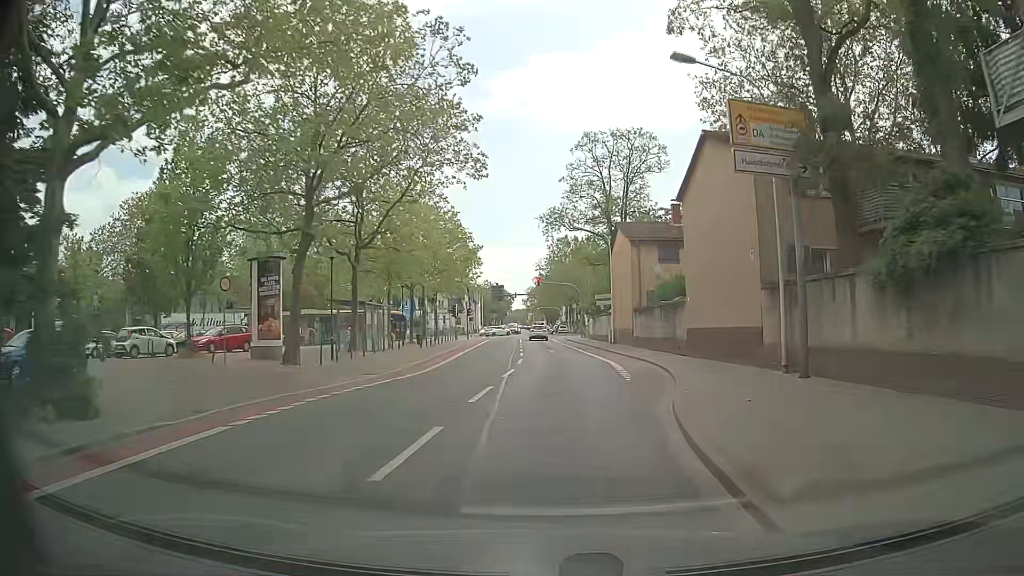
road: secondary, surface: asphalt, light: Day
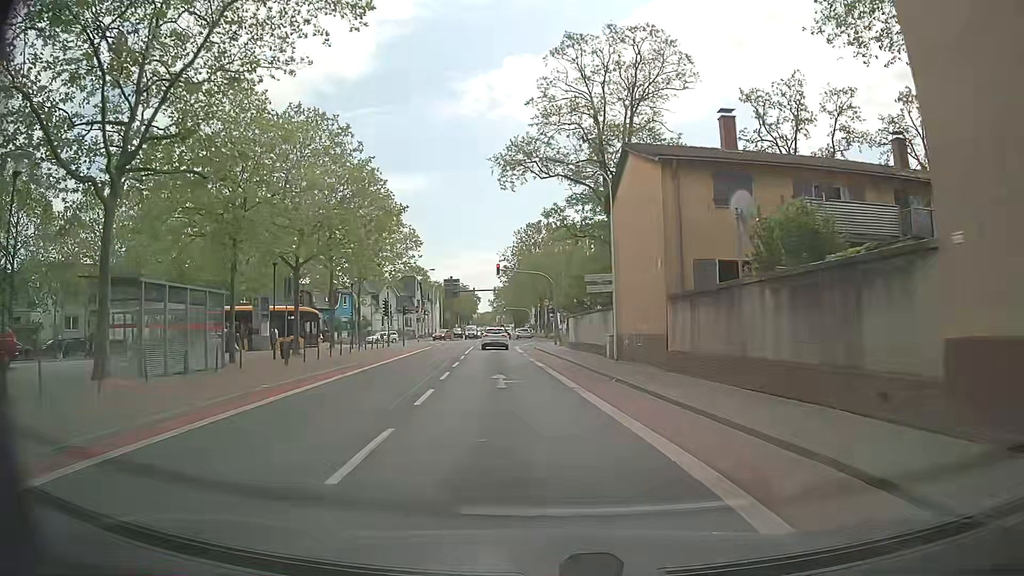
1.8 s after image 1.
(+0.6, +18.6) m; +2°
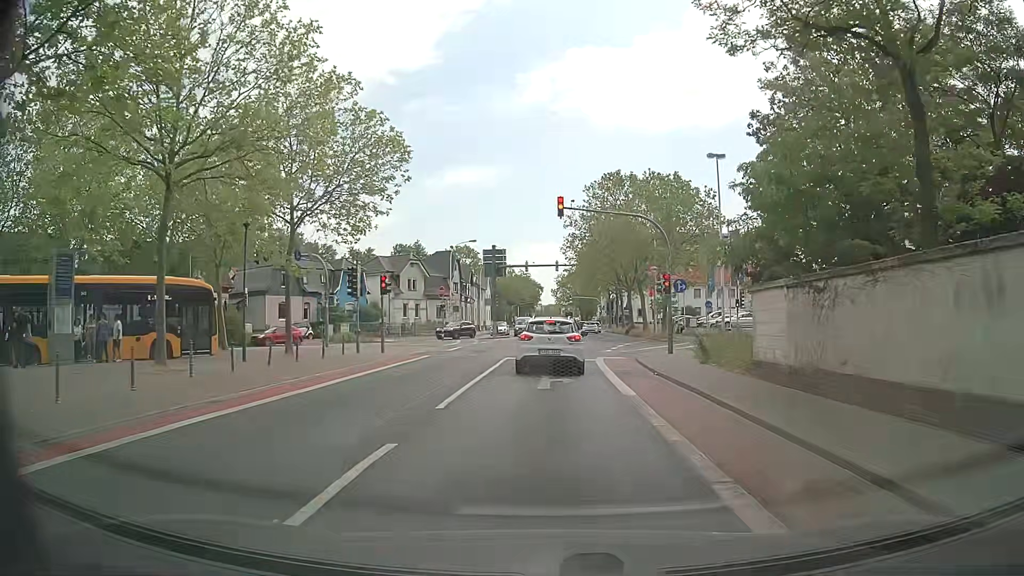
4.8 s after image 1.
(-1.0, +25.4) m; -5°
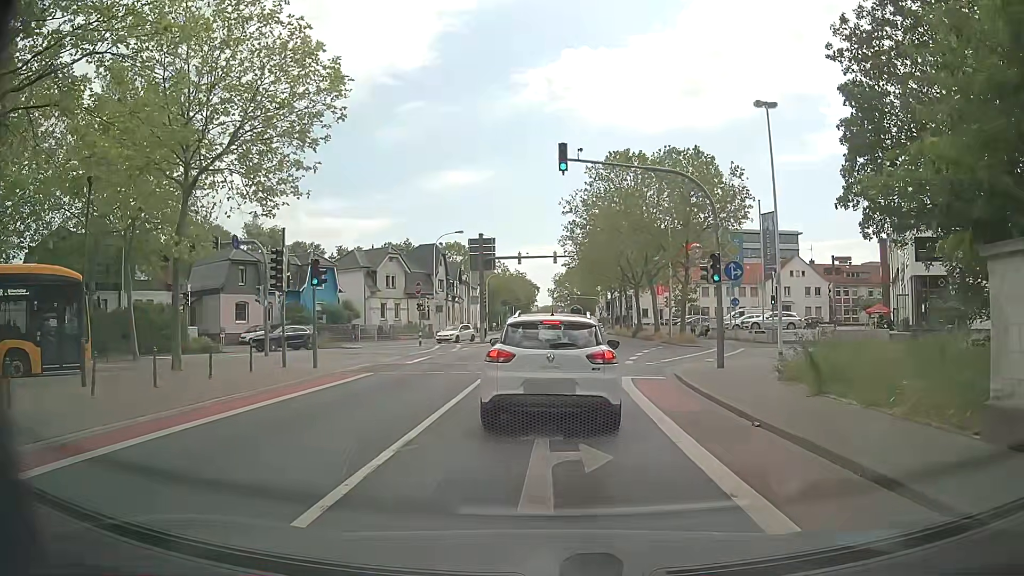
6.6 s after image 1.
(+0.1, +8.1) m; -1°
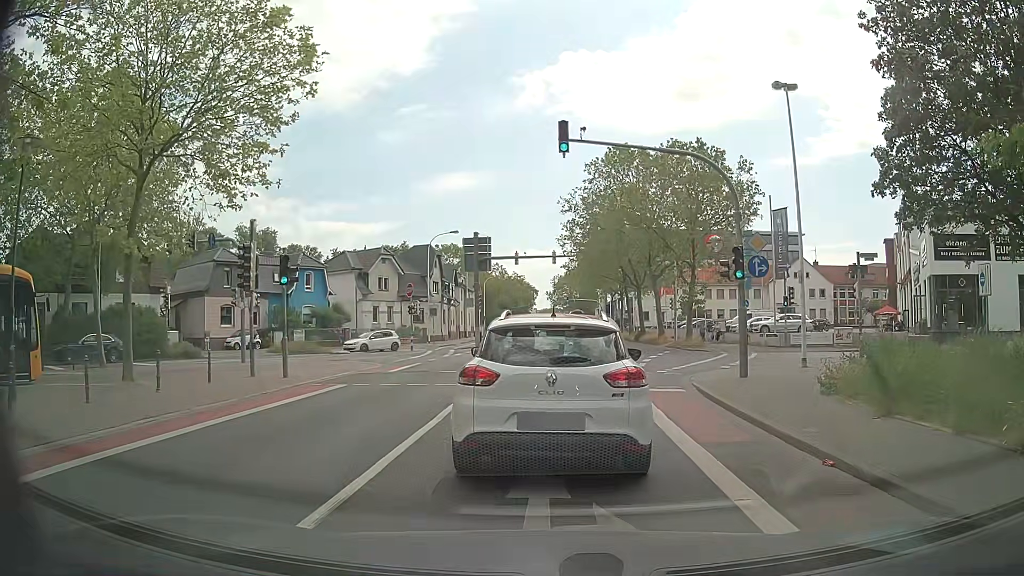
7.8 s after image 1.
(0.0, +2.2) m; -2°
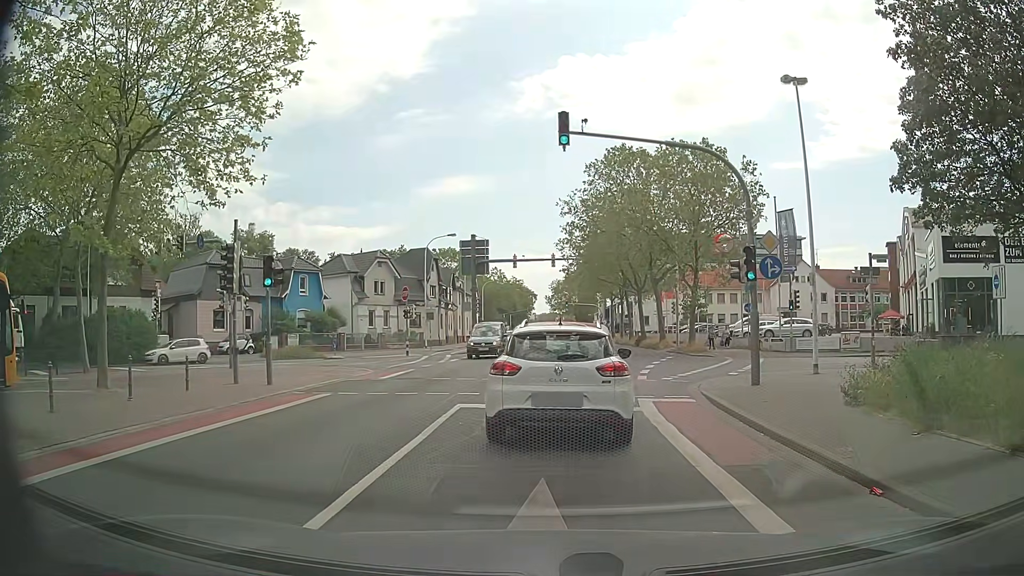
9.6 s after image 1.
(0.0, +1.1) m; 0°
